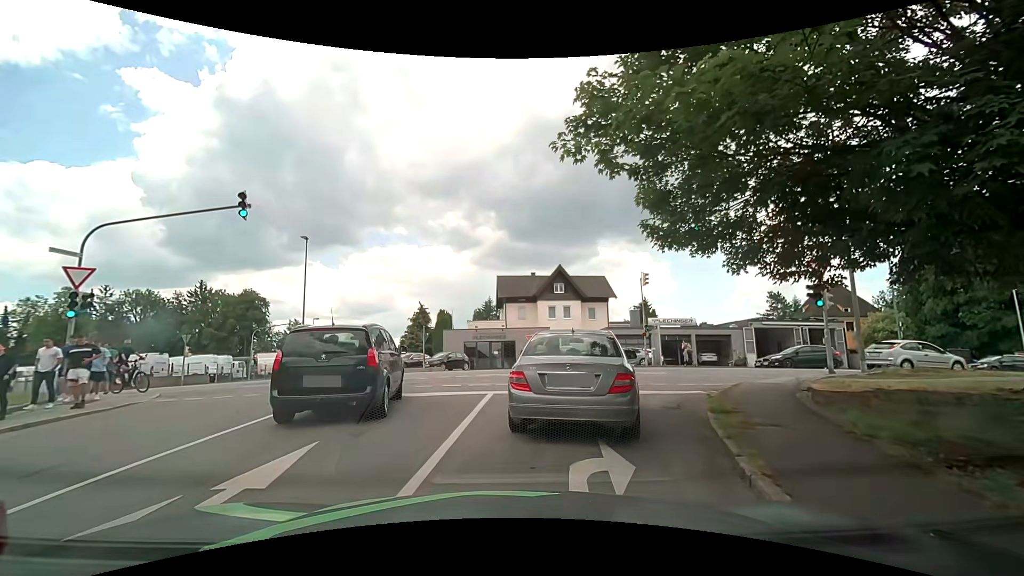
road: residential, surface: asphalt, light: Day
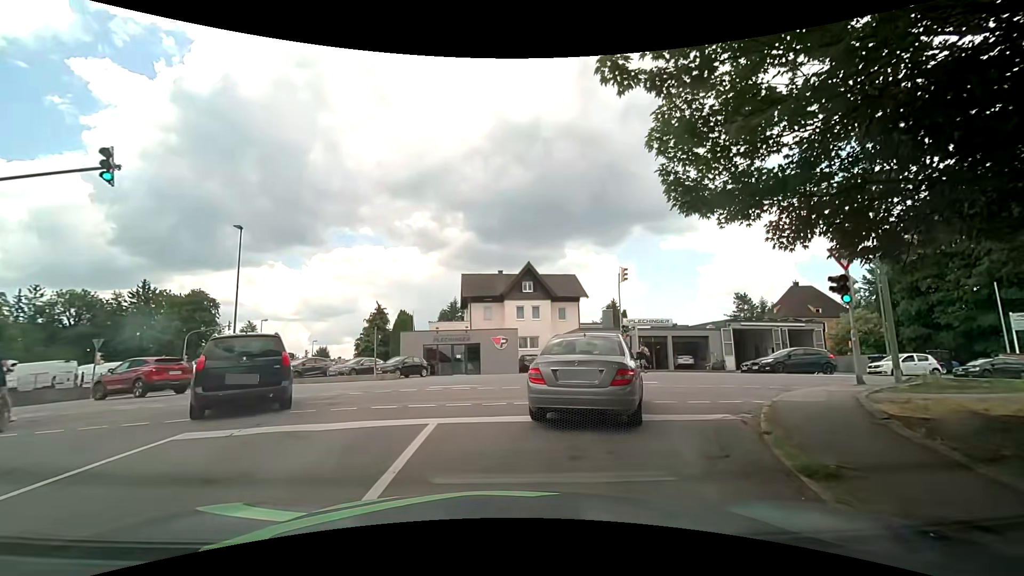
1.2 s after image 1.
(+0.3, +3.8) m; +5°
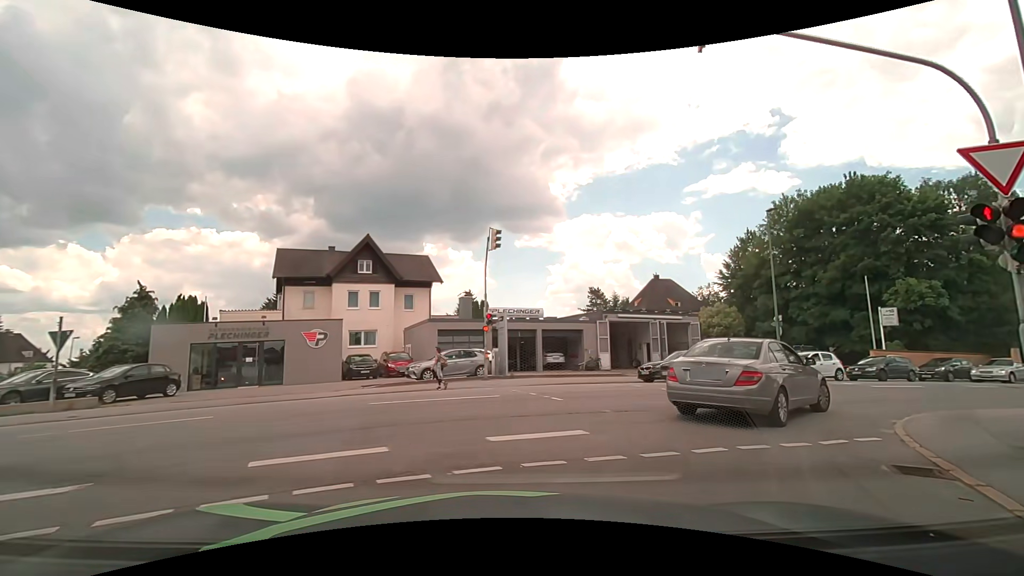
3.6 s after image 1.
(+1.3, +10.1) m; +18°
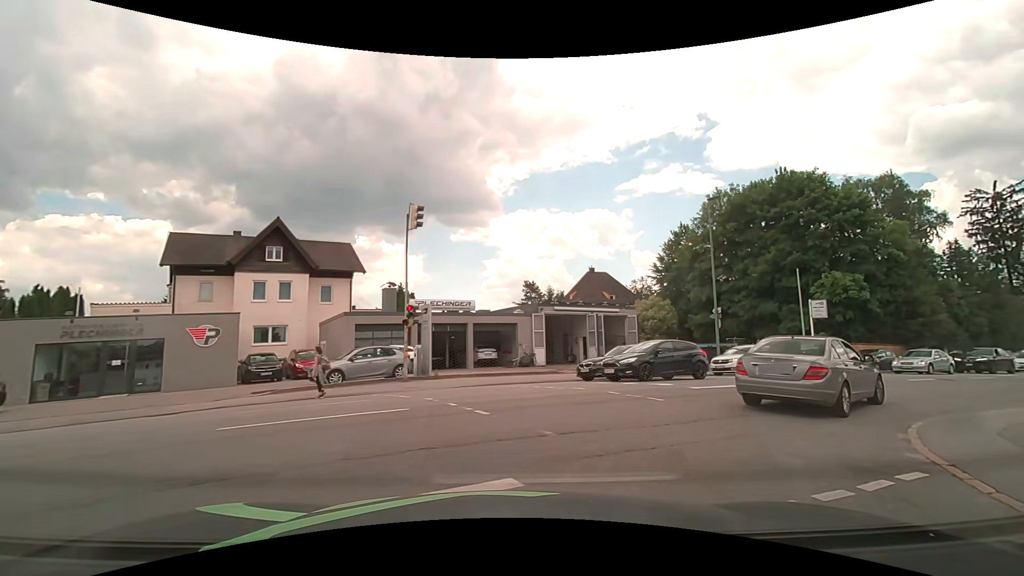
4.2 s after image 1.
(+0.1, +2.8) m; +7°
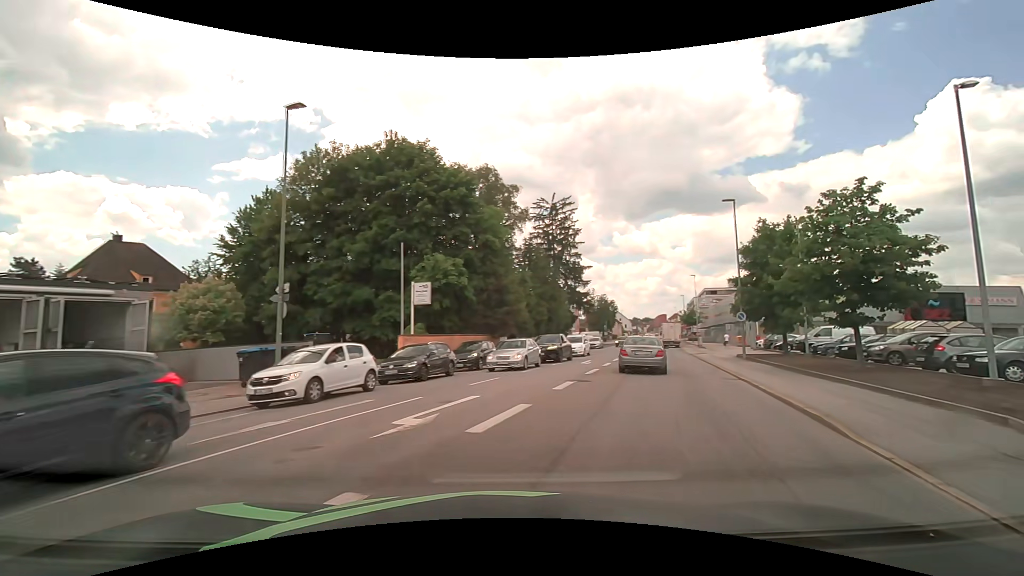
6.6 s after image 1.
(+4.5, +12.1) m; +43°
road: tertiary
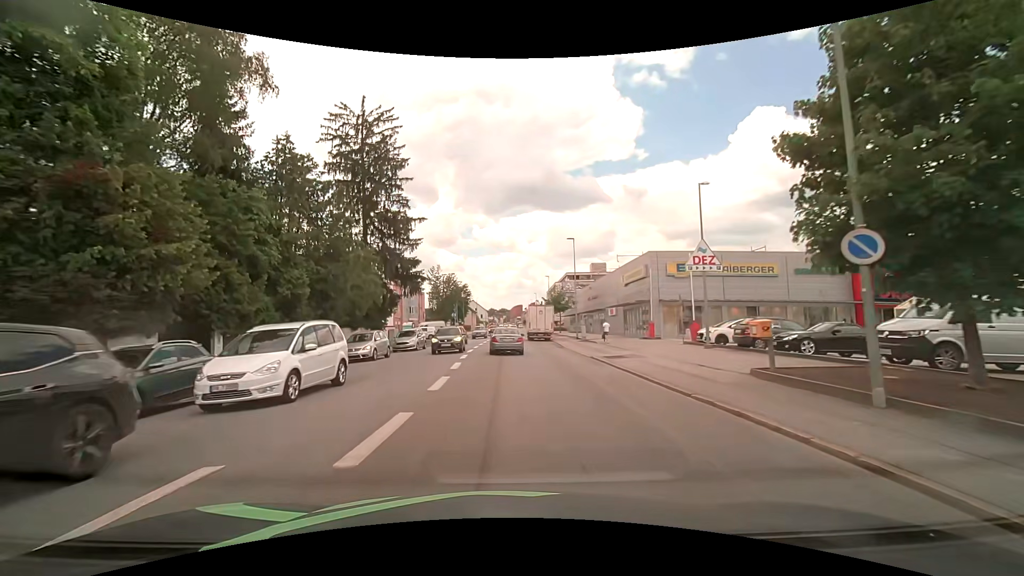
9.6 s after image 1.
(+6.2, +25.4) m; +16°
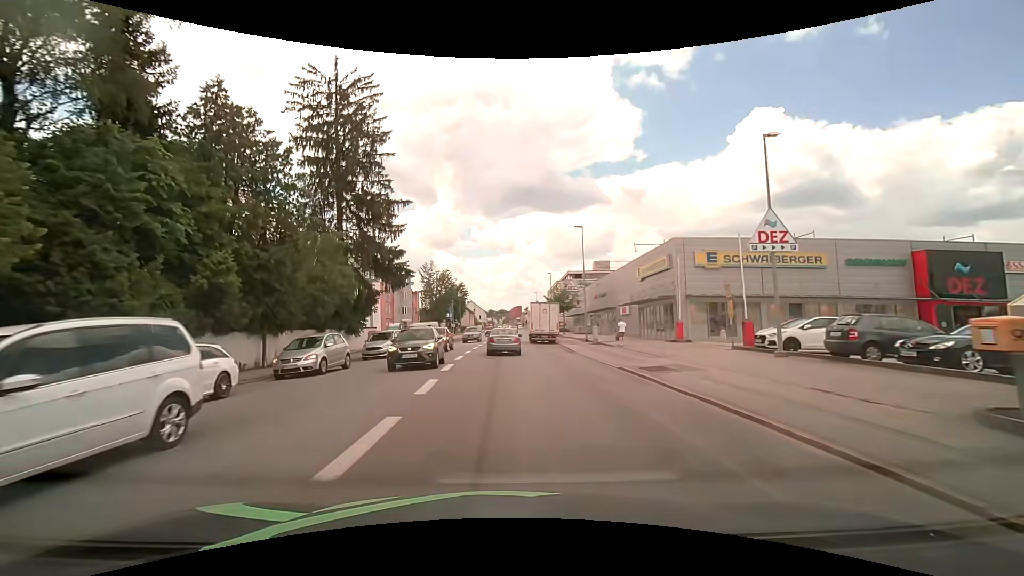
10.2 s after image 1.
(0.0, +6.5) m; 0°
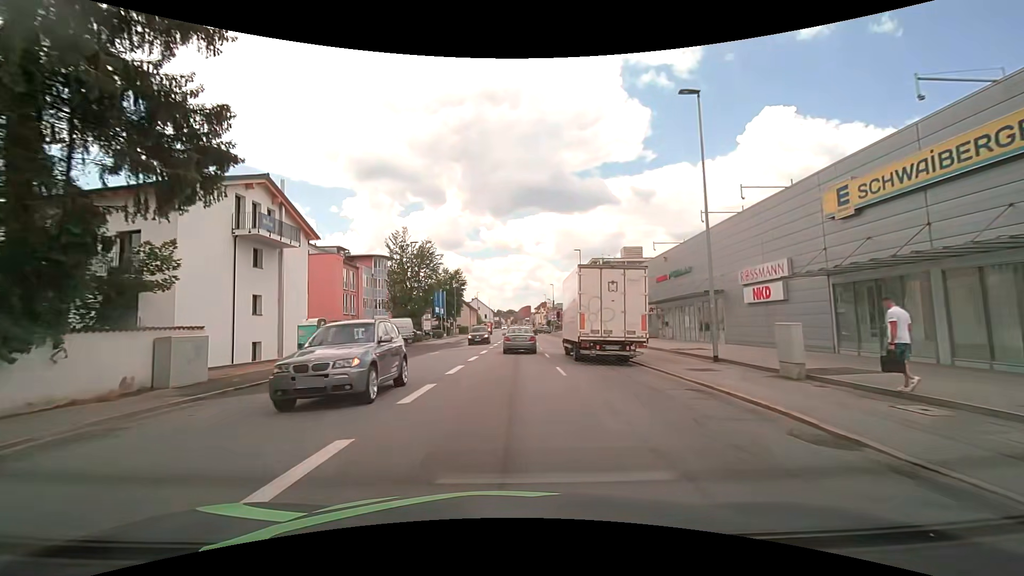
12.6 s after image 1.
(-0.2, +25.6) m; -1°
(0, +10) (0, +20) (0, +30) (+1, +40) (+1, +50) (+2, +60) (+3, +70) (+3, +80) (+4, +90) (+5, +100) m
